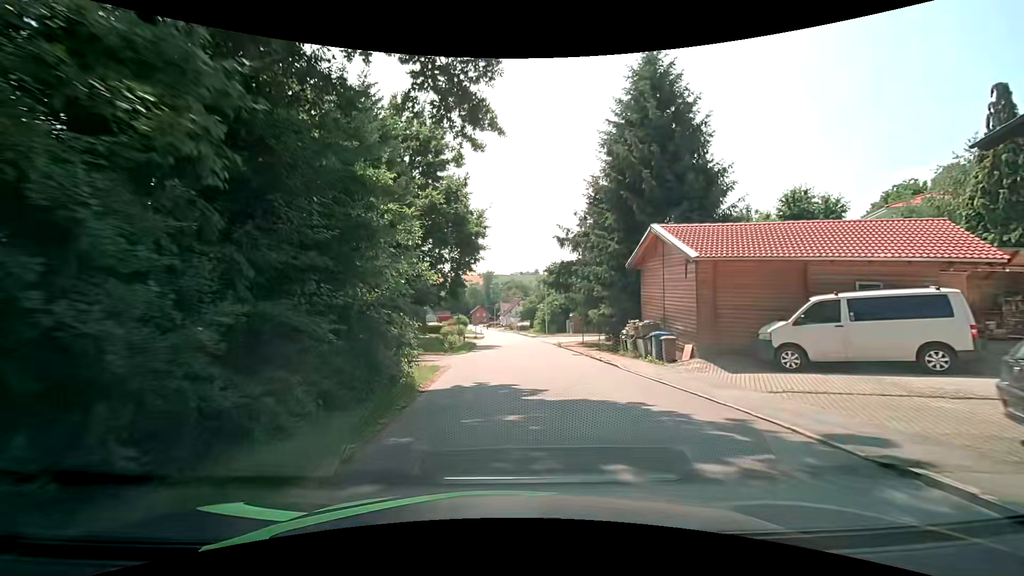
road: tertiary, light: Day
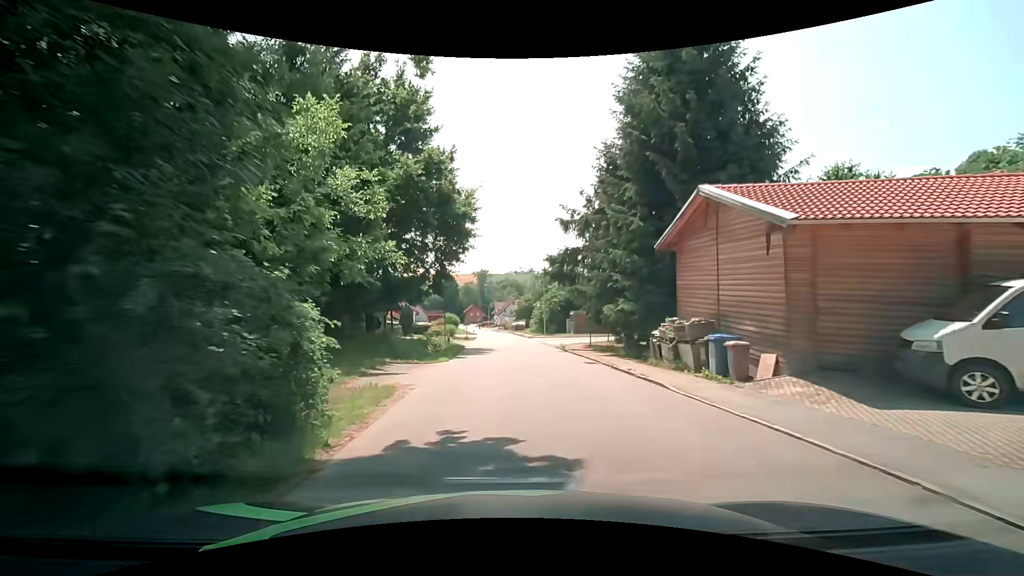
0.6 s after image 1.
(+0.1, +5.5) m; +1°
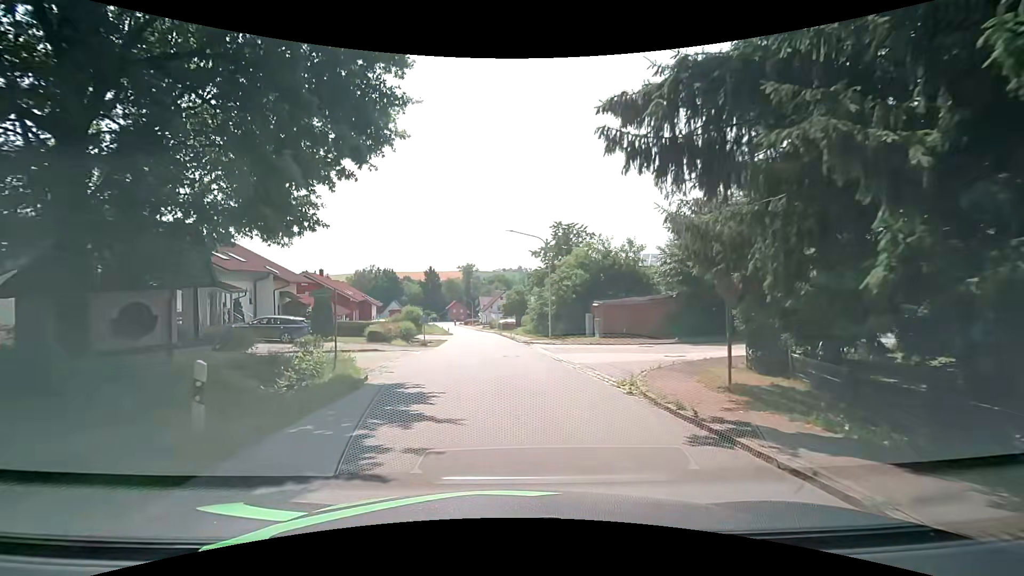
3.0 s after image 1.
(+0.3, +20.0) m; +2°
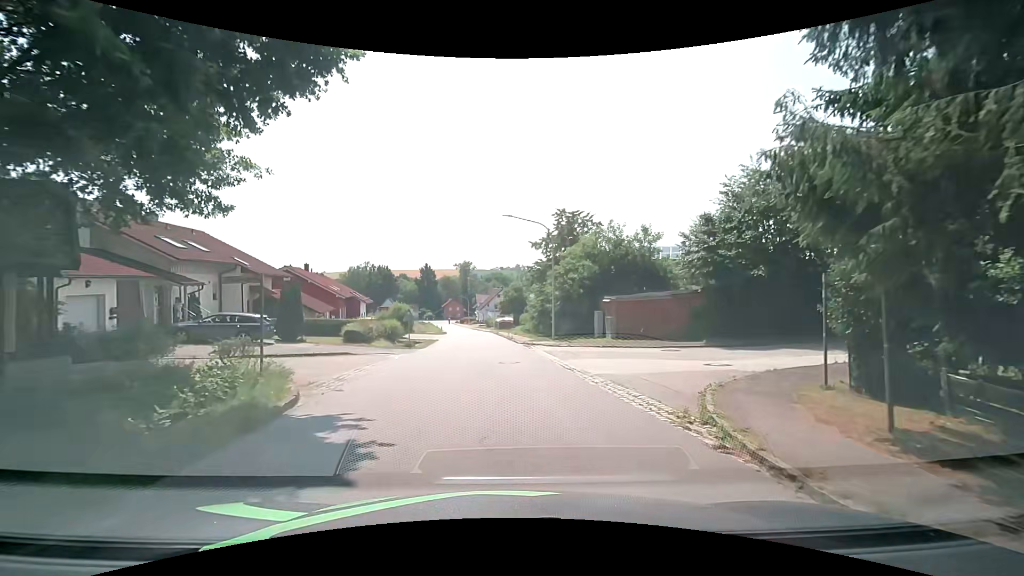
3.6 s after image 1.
(0.0, +4.2) m; -1°
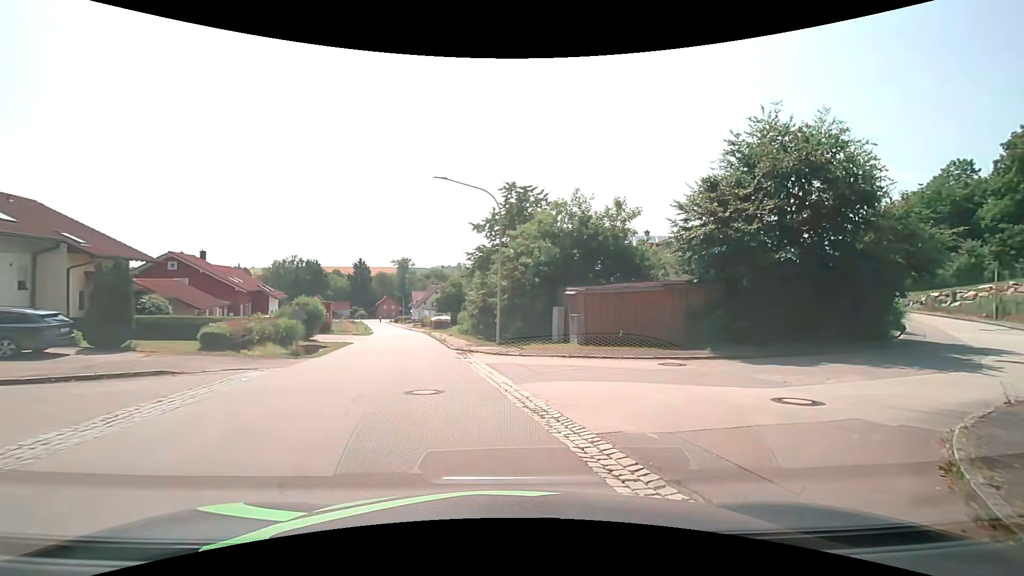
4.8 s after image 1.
(+0.2, +7.1) m; +6°
